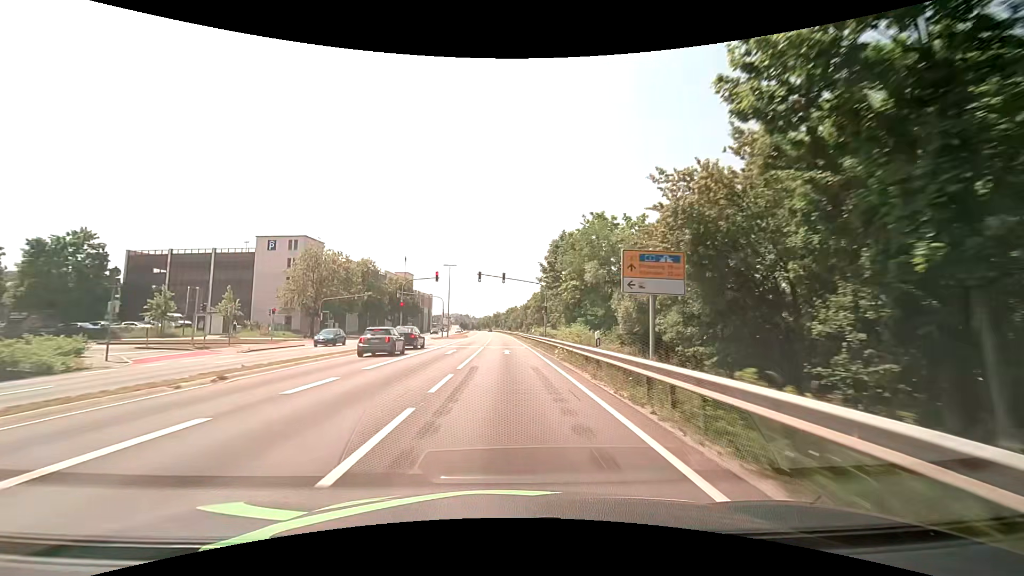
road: primary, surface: asphalt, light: Day
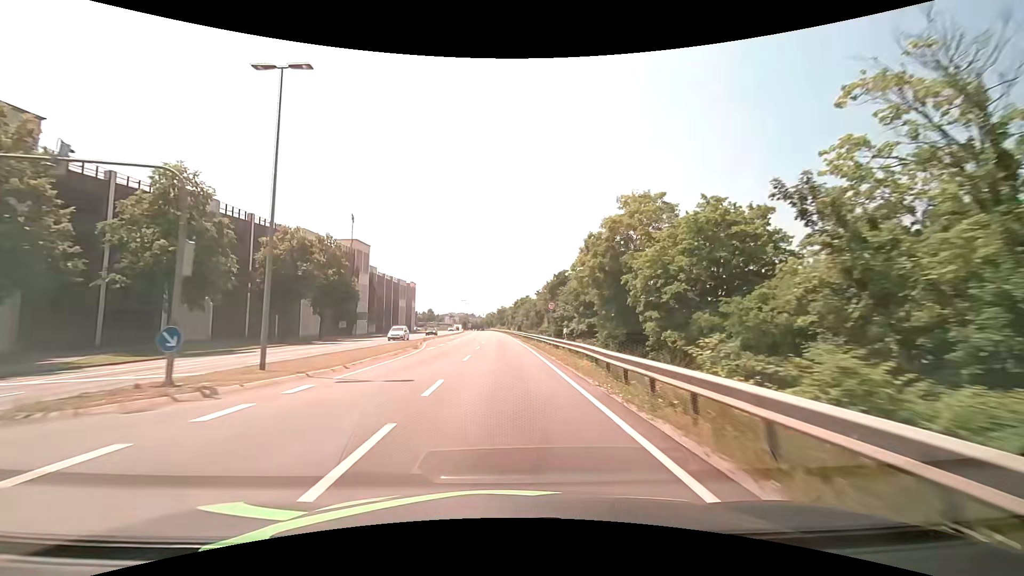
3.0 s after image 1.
(-0.3, +54.0) m; 0°
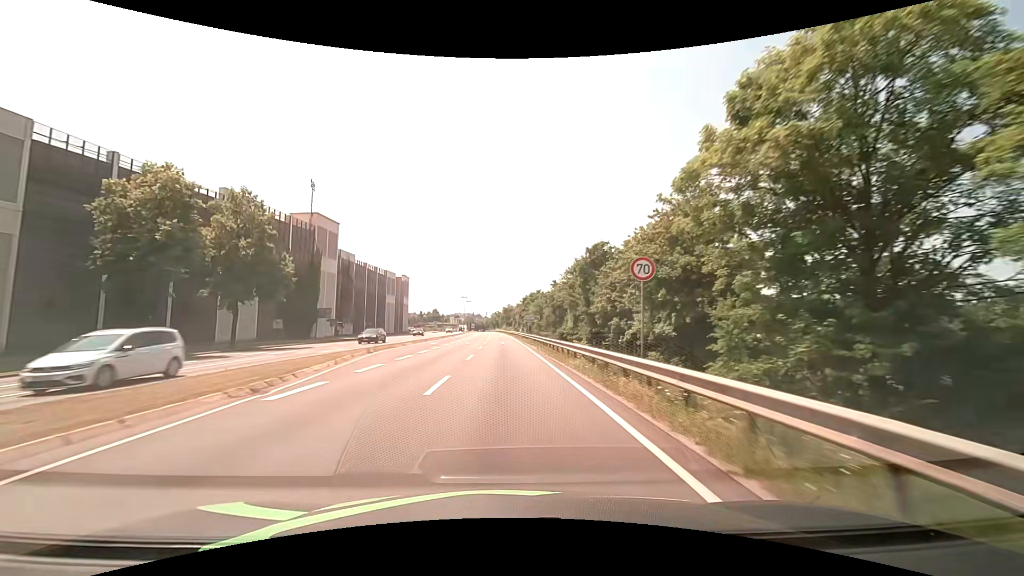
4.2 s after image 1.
(-0.2, +21.6) m; -1°
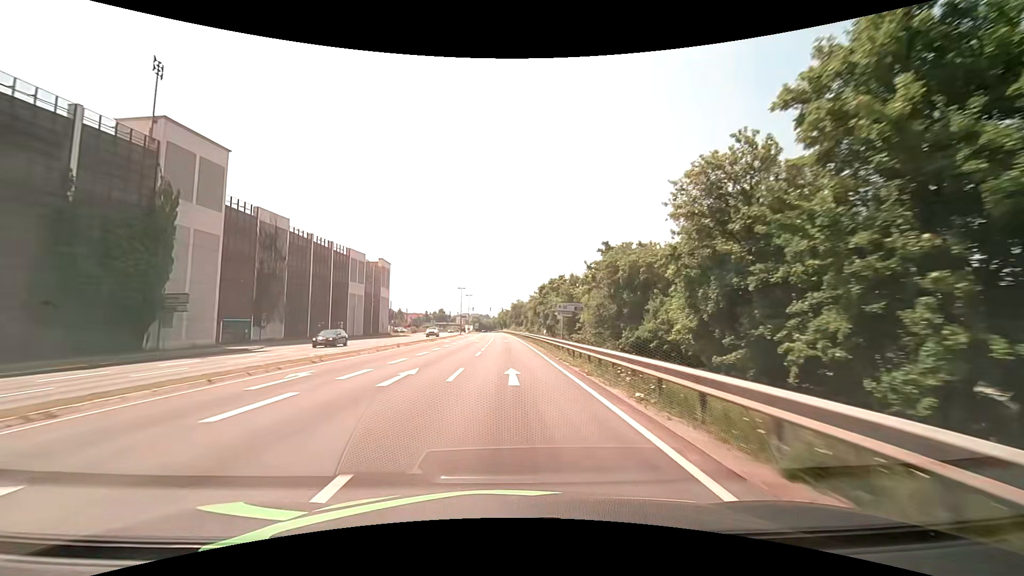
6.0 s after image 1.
(-0.3, +32.4) m; -1°
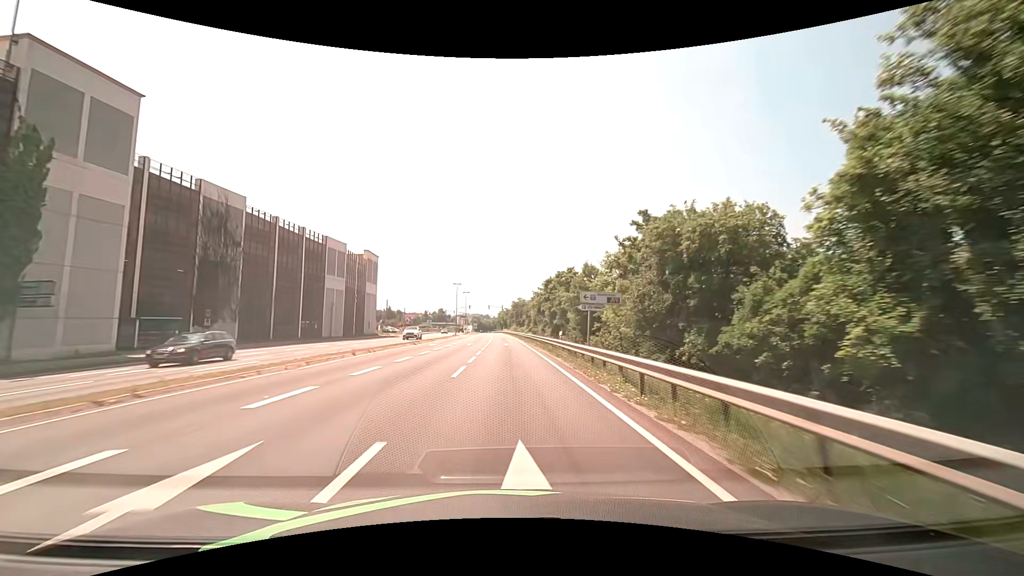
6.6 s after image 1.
(0.0, +10.8) m; 0°
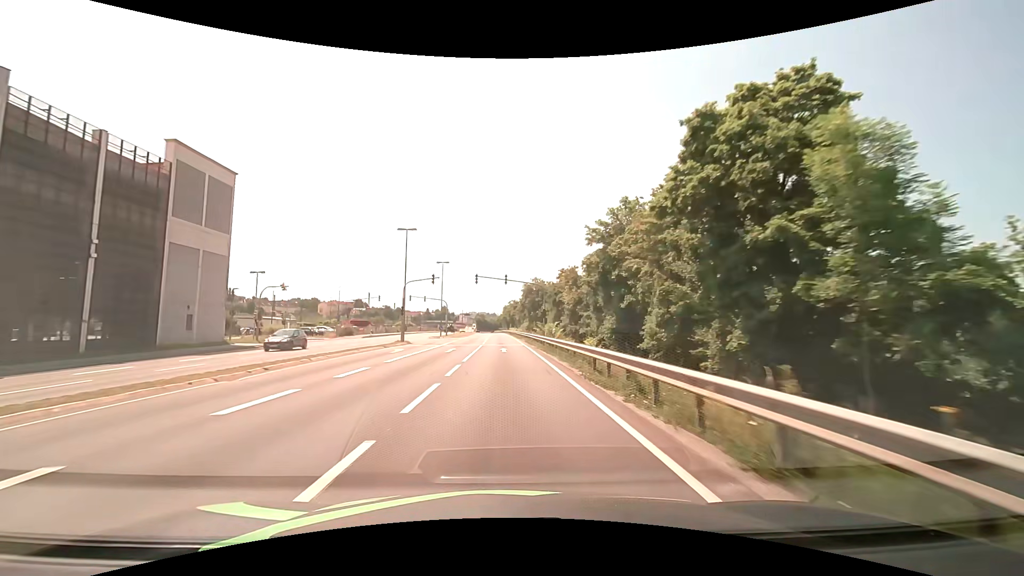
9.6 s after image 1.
(-0.2, +53.9) m; -1°
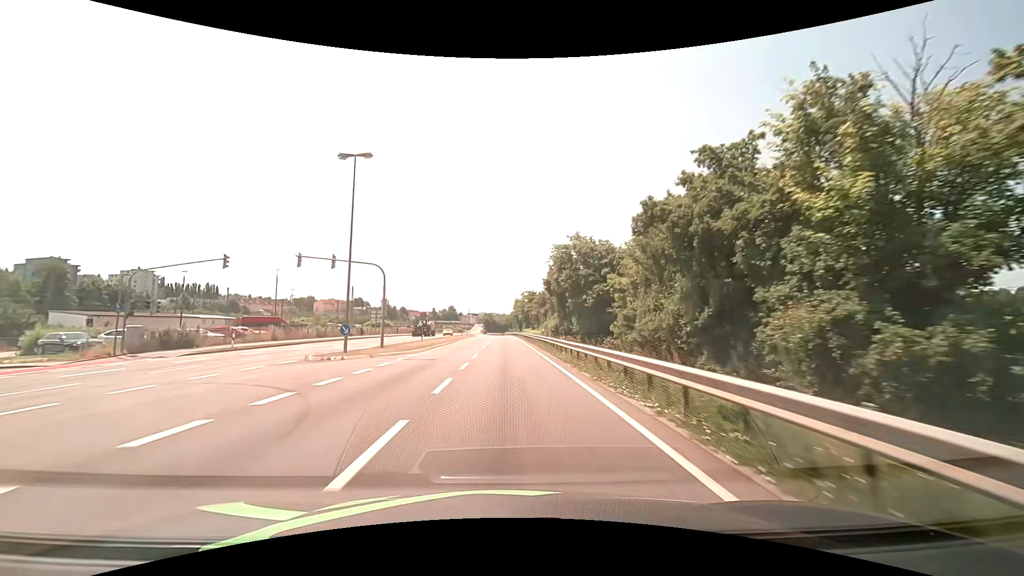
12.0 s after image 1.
(-0.5, +43.1) m; -1°
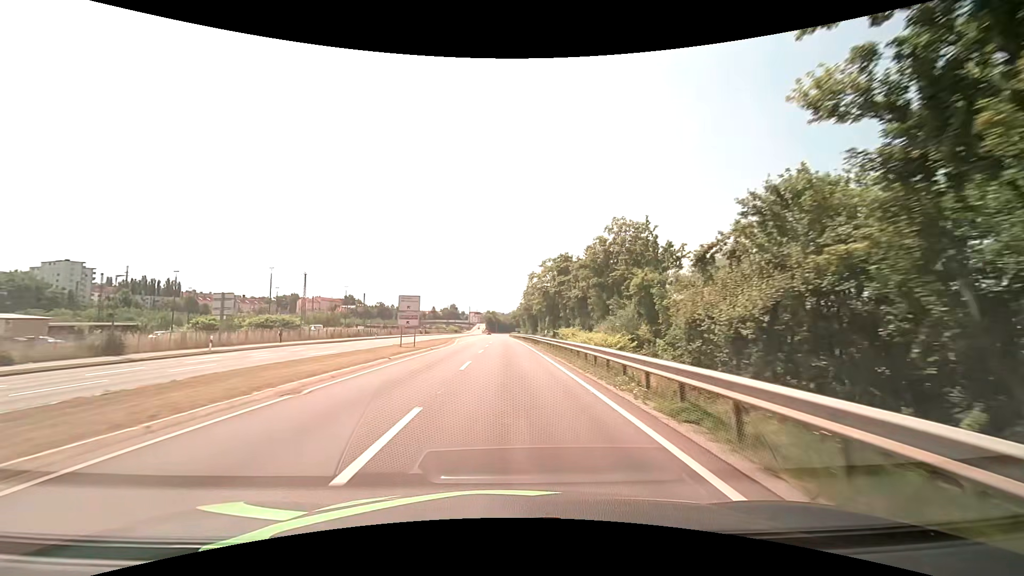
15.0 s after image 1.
(-0.4, +53.8) m; -1°
(0, +10) (0, +20) (0, +30) (0, +40) (0, +50) (0, +60) (0, +70) (-1, +80) (-1, +90) (-1, +100) m
